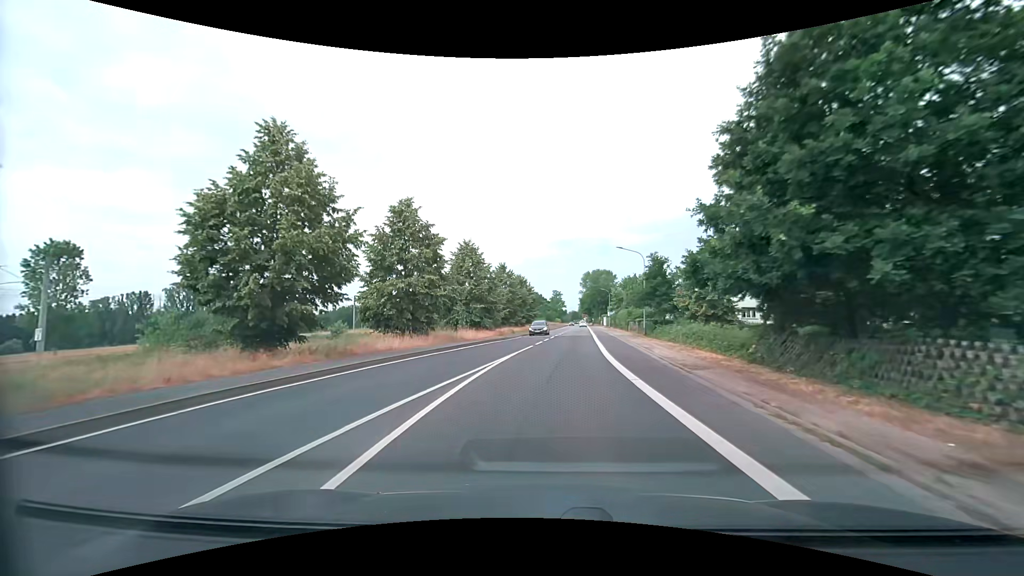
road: secondary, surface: asphalt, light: Day
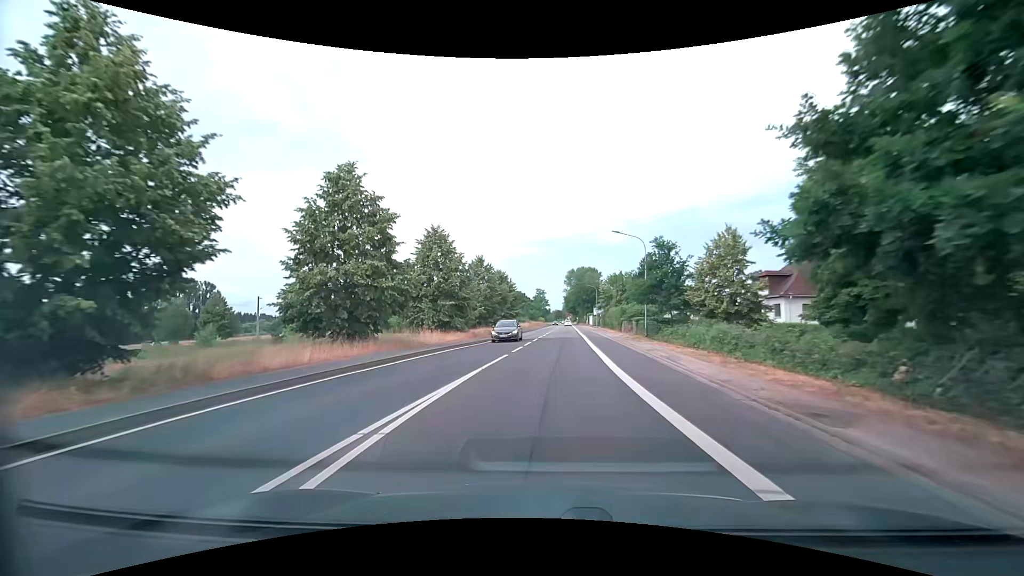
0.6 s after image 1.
(+0.1, +7.6) m; +2°
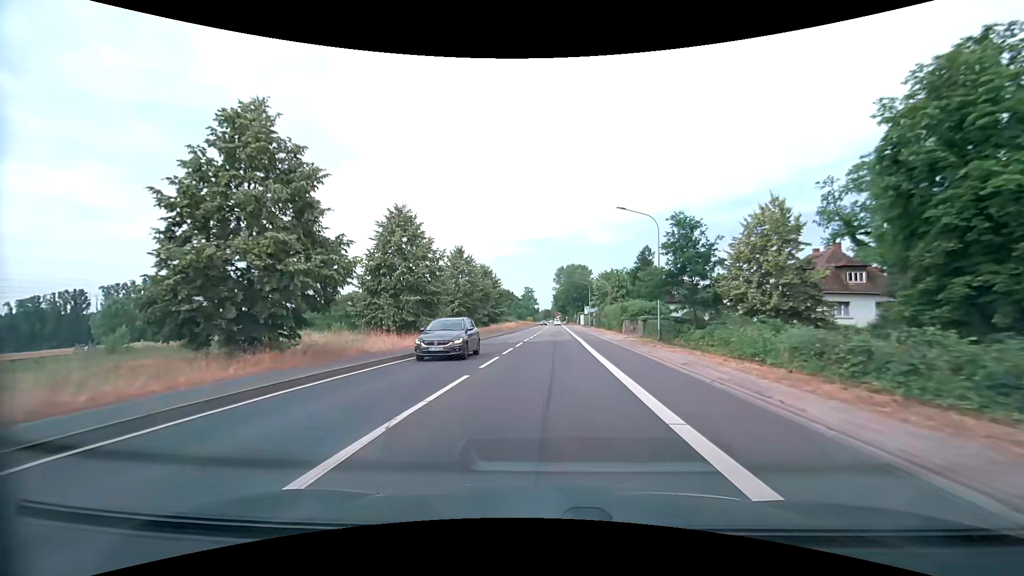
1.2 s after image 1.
(+0.1, +7.6) m; +1°
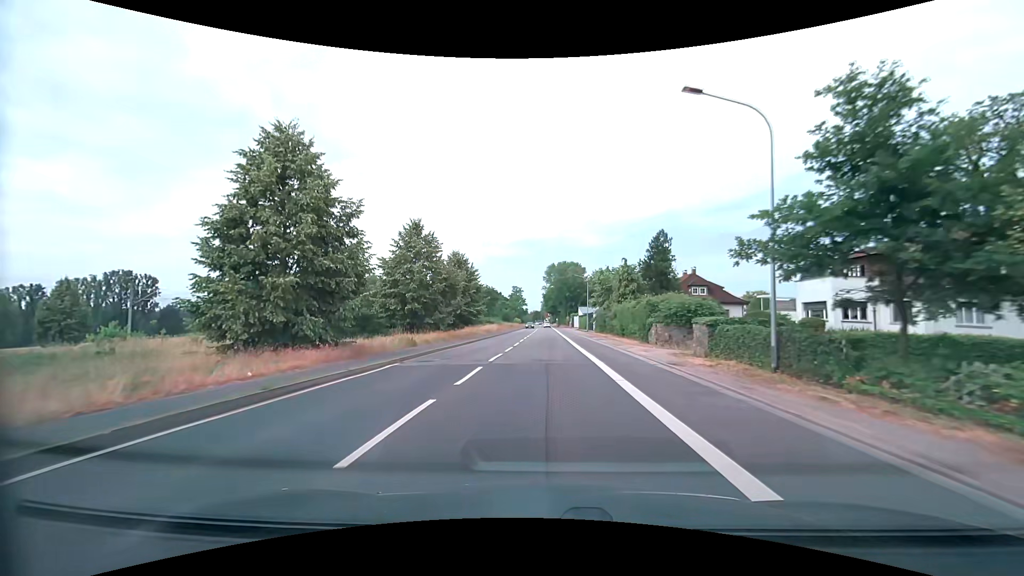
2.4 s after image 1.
(+0.2, +15.3) m; +1°
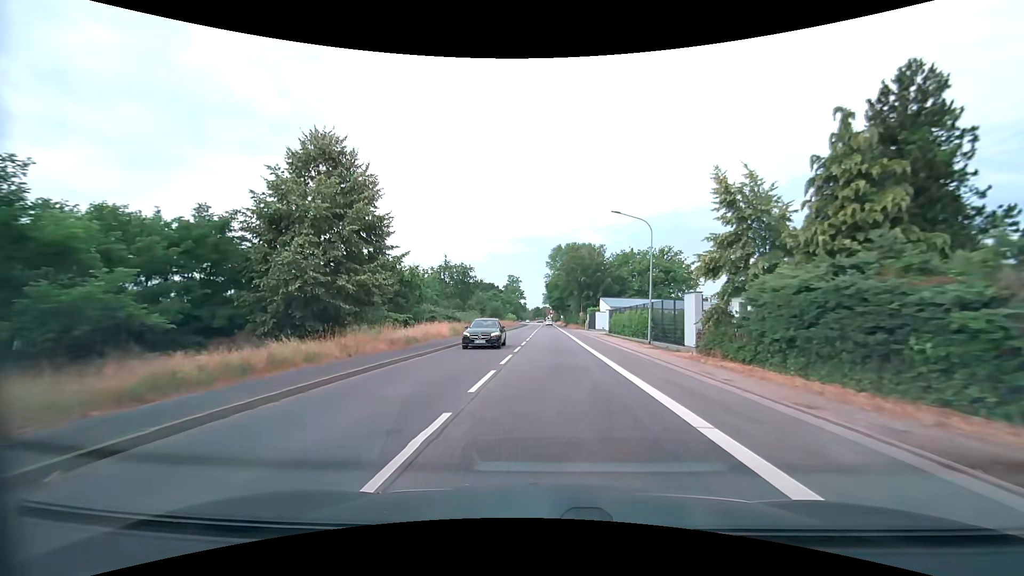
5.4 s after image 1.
(-0.1, +38.2) m; 0°
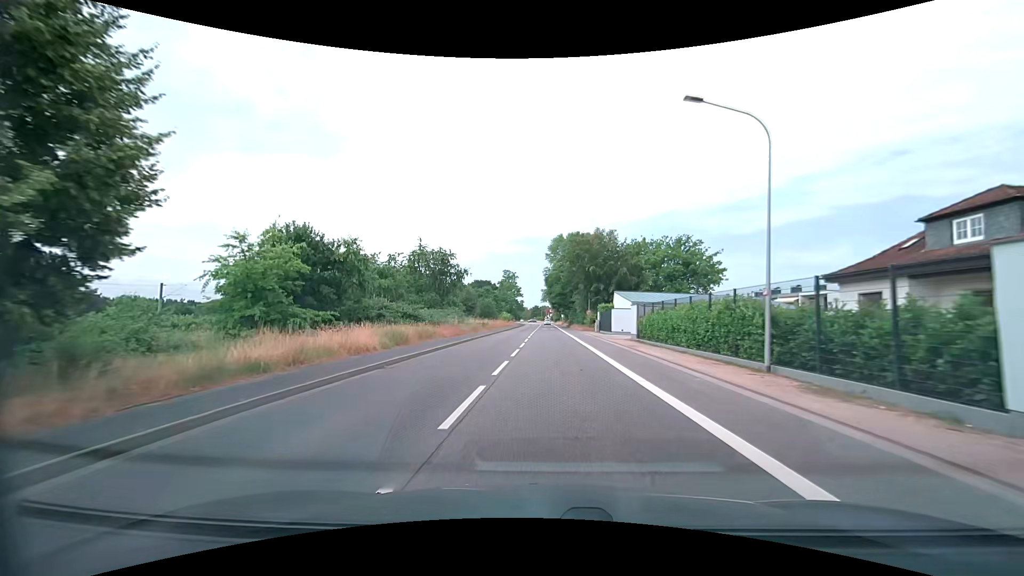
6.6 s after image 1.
(-0.1, +15.3) m; 0°
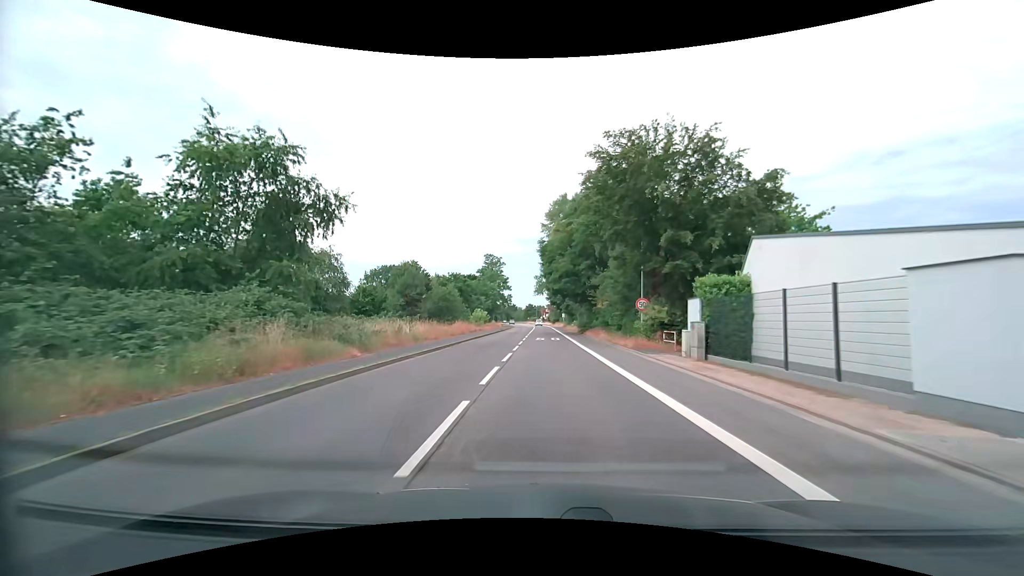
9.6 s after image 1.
(+0.3, +38.3) m; +1°
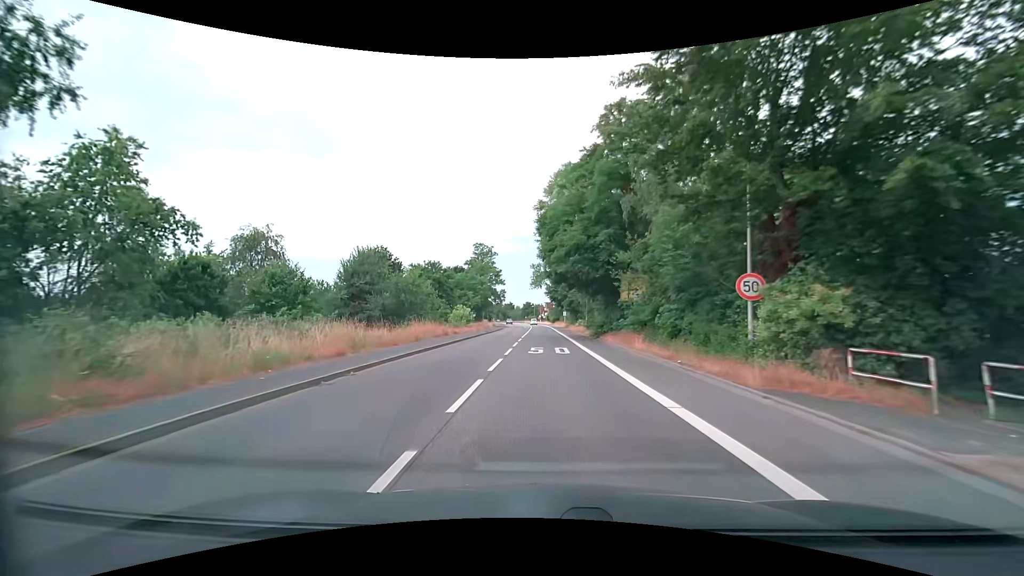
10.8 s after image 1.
(0.0, +15.3) m; 0°
(0, +10) (0, +20) (0, +30) (0, +40) (0, +50) (0, +60) (0, +70) (0, +80) (-1, +90) (-1, +100) m
